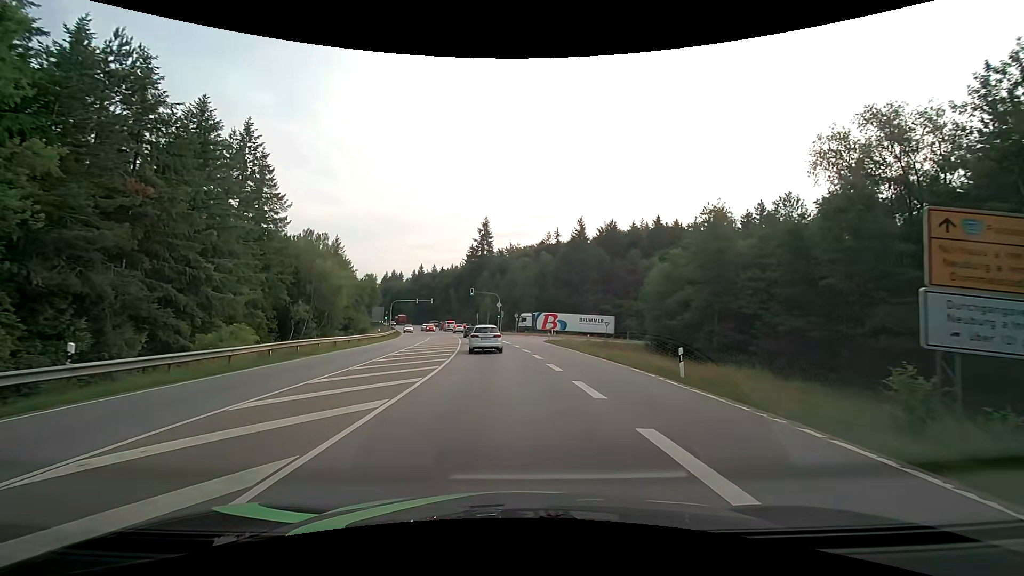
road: secondary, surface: asphalt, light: Day
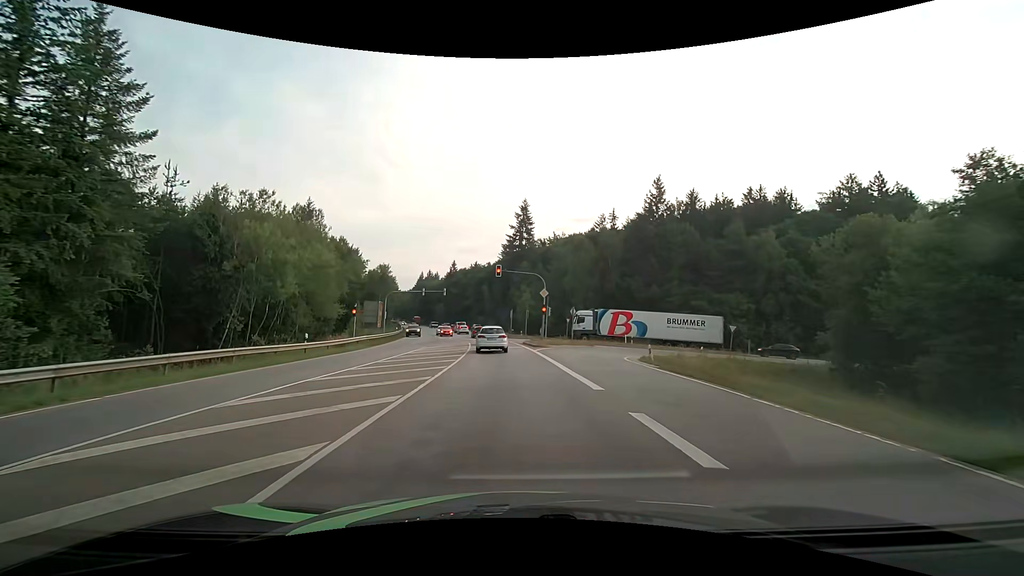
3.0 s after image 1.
(-1.4, +29.0) m; -5°
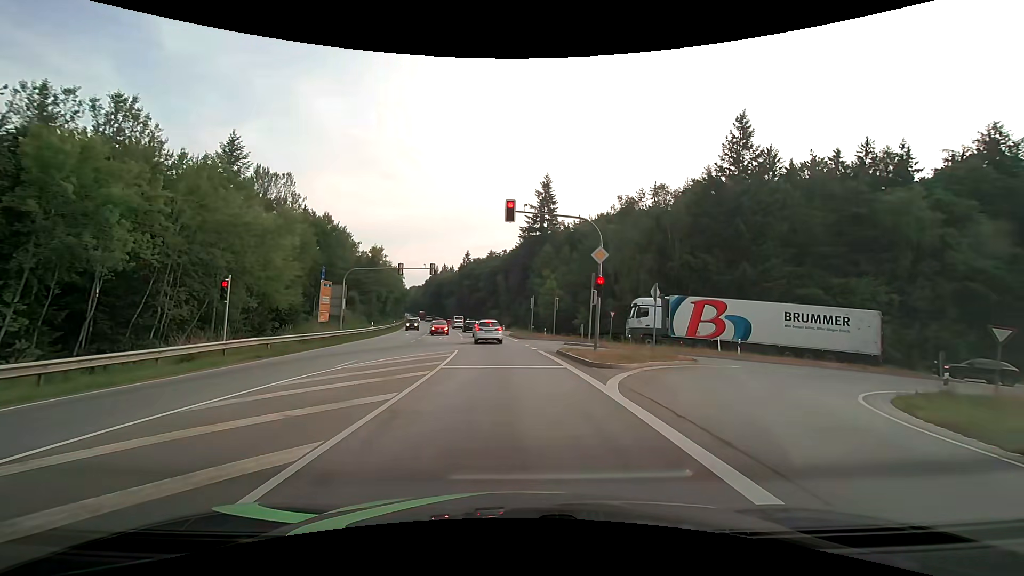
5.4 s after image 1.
(-0.3, +20.3) m; -2°
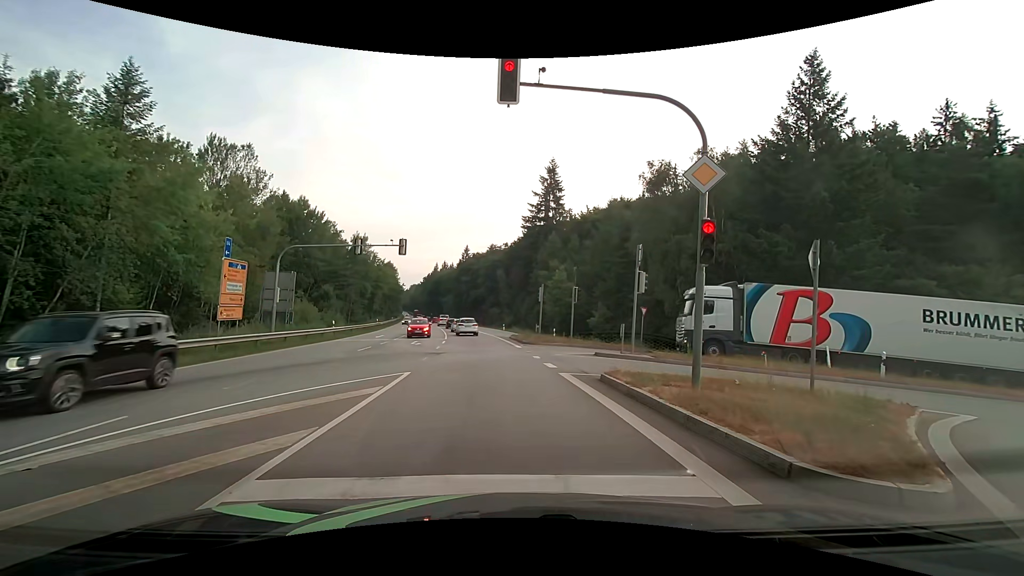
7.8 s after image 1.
(-0.1, +11.1) m; -1°
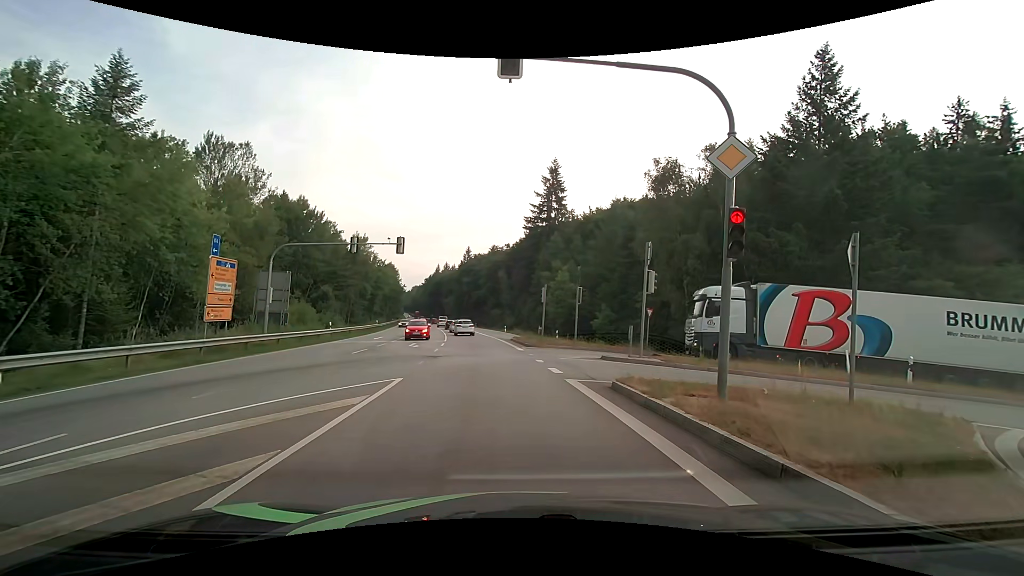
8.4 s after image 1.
(0.0, +1.0) m; 0°
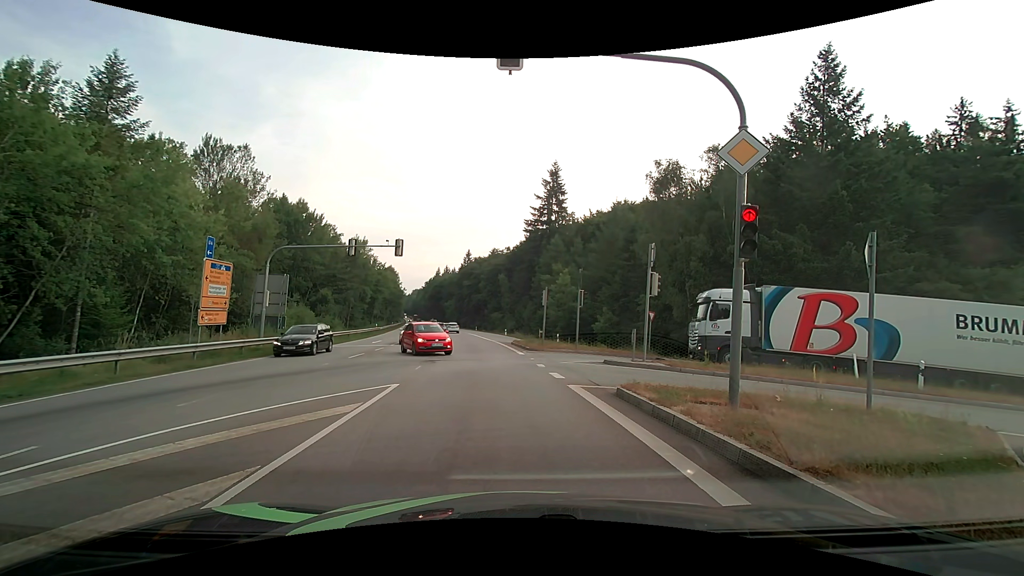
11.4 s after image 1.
(0.0, +0.5) m; 0°
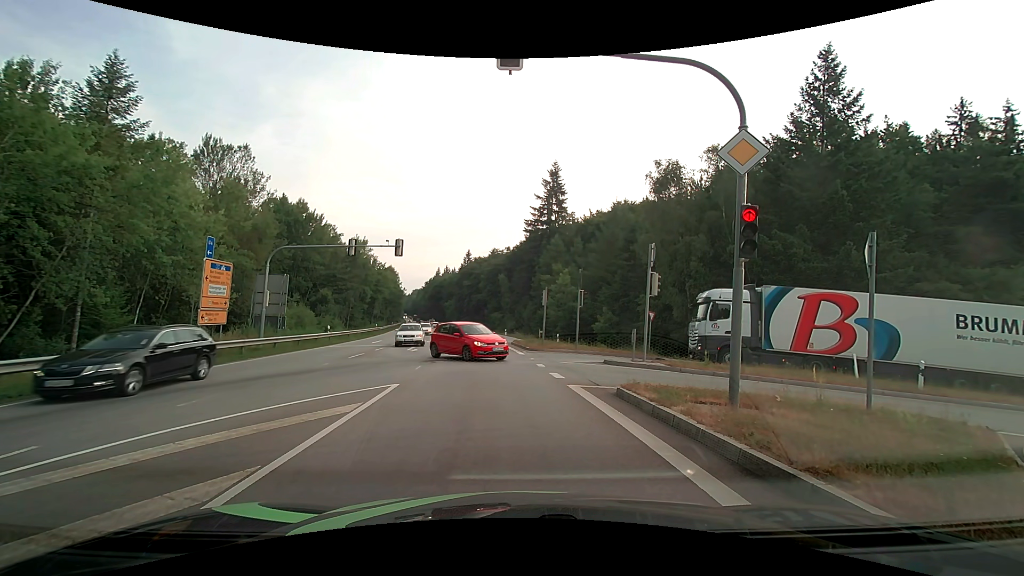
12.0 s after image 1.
(0.0, 0.0) m; 0°
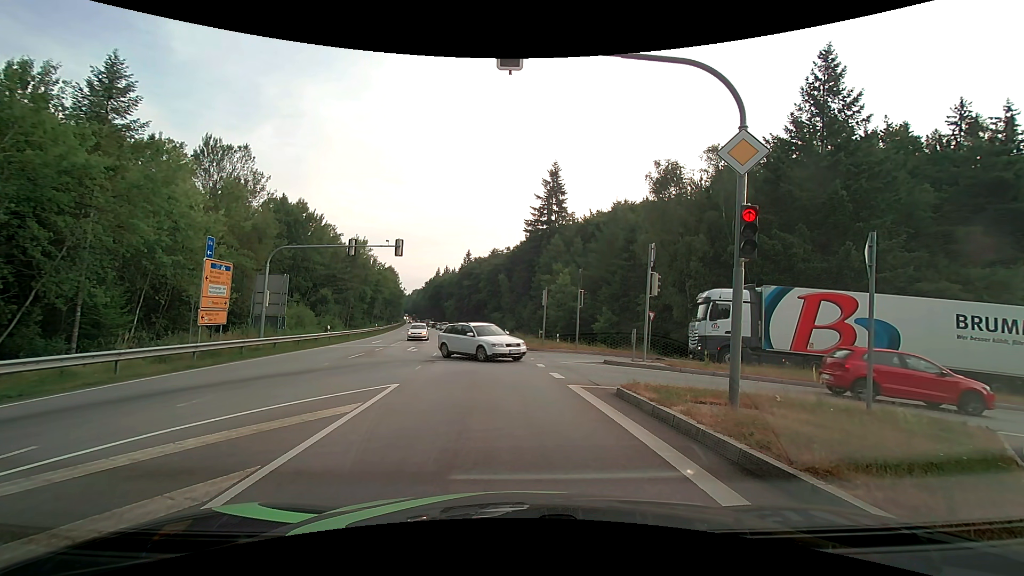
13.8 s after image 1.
(0.0, 0.0) m; 0°
(0, +10) (-1, +20) (-2, +30) (-3, +40) (-4, +50) (-5, +60) (-7, +70) (-9, +79) (-10, +89) (-12, +99) m
